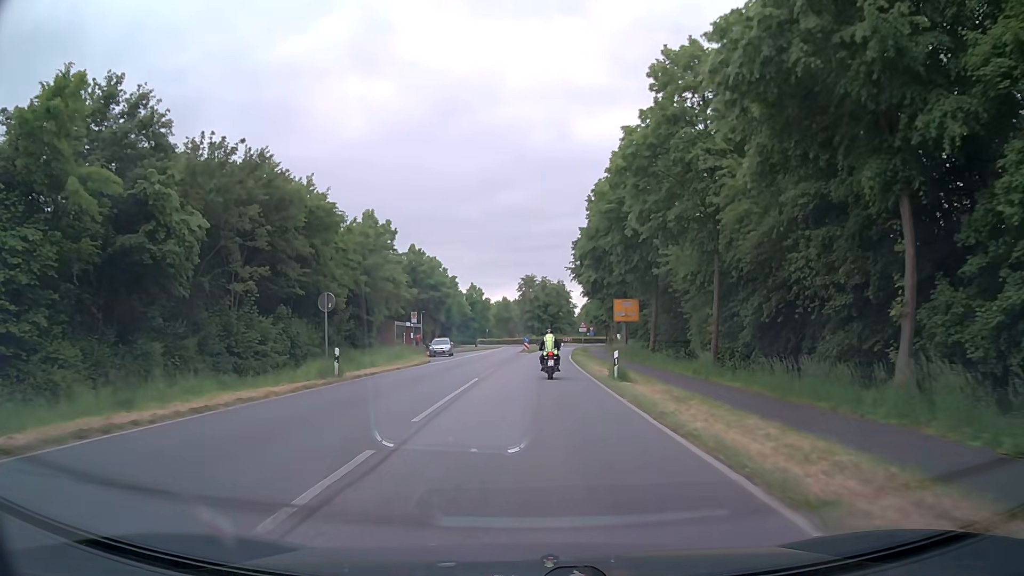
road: primary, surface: asphalt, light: Day
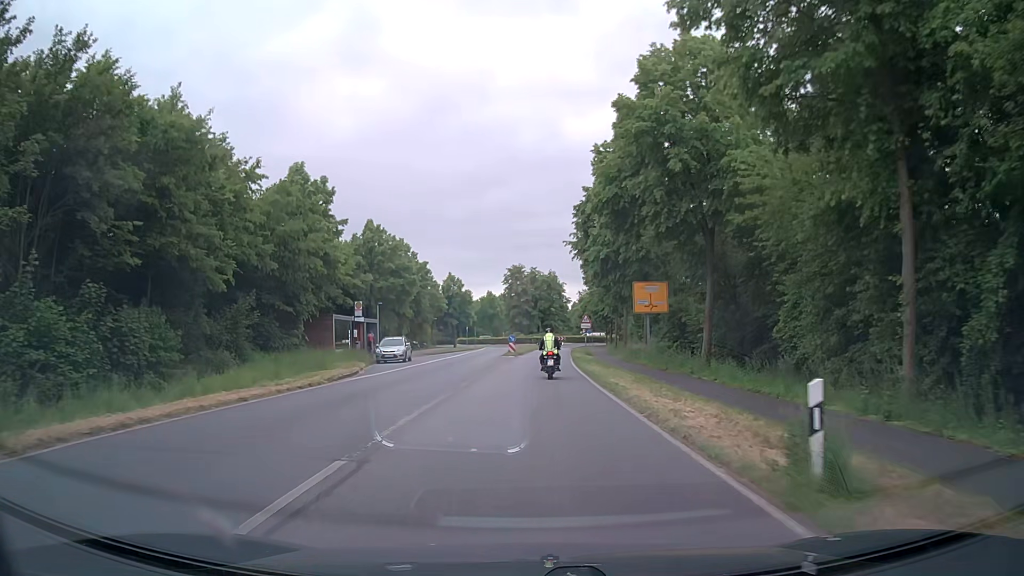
(+0.3, +15.6) m; +1°
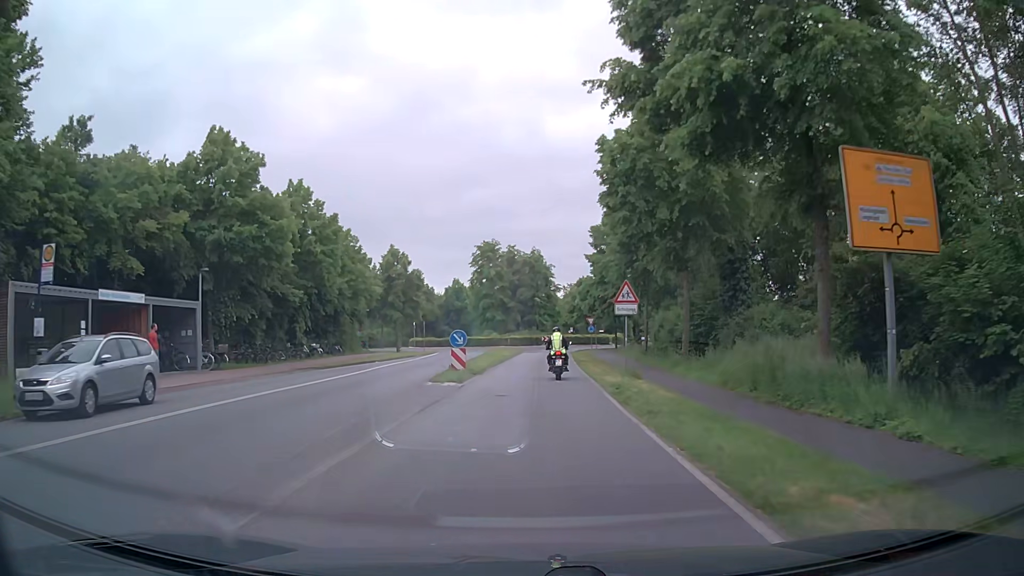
(+0.6, +28.4) m; +2°
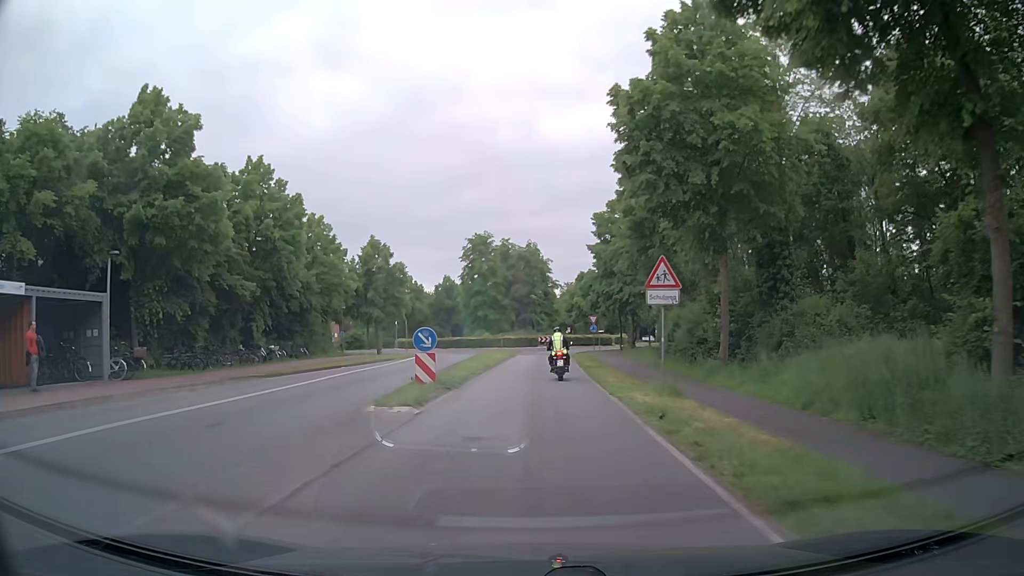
(+0.1, +6.7) m; +1°
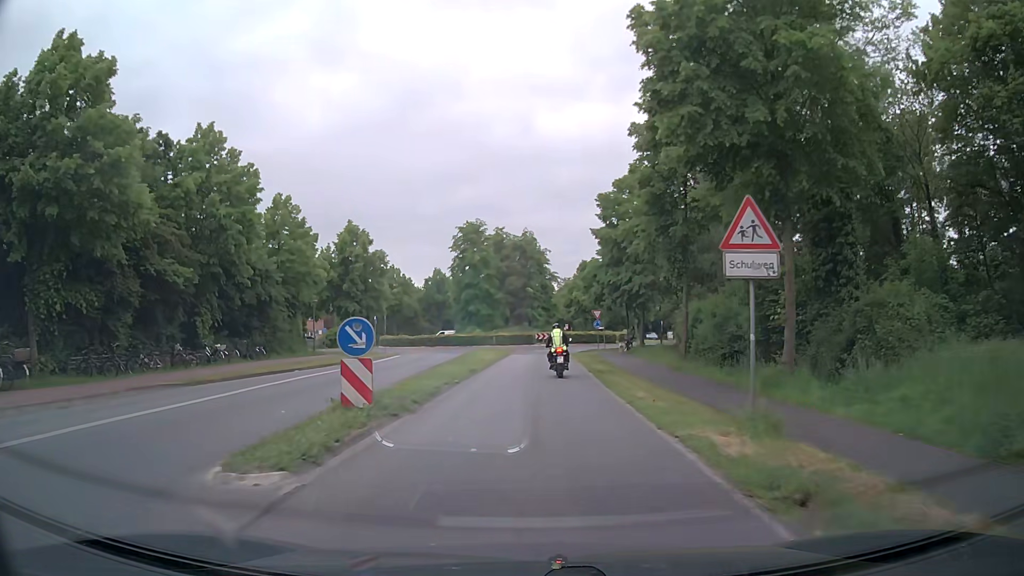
(-0.1, +6.4) m; 0°
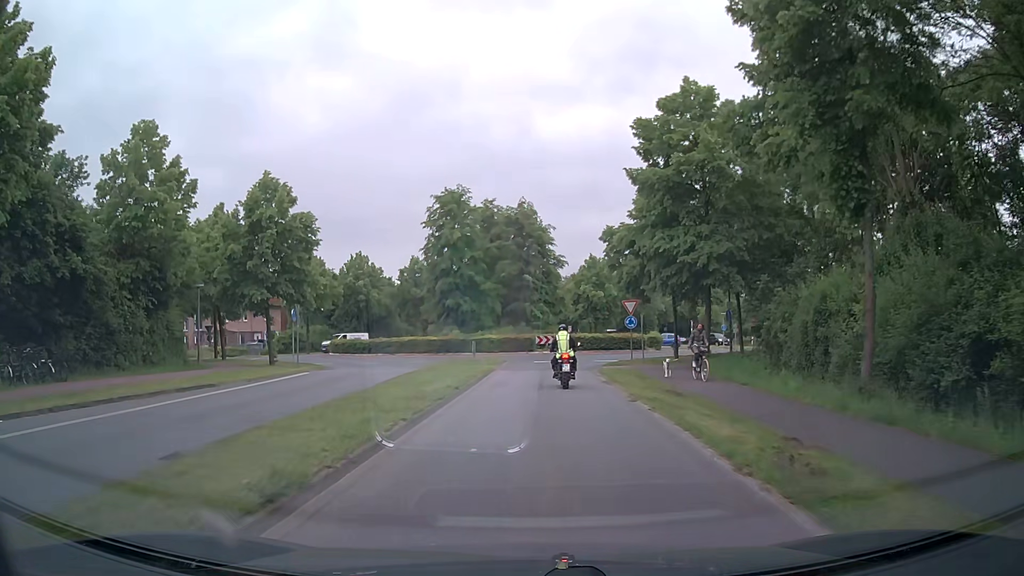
(0.0, +17.5) m; 0°
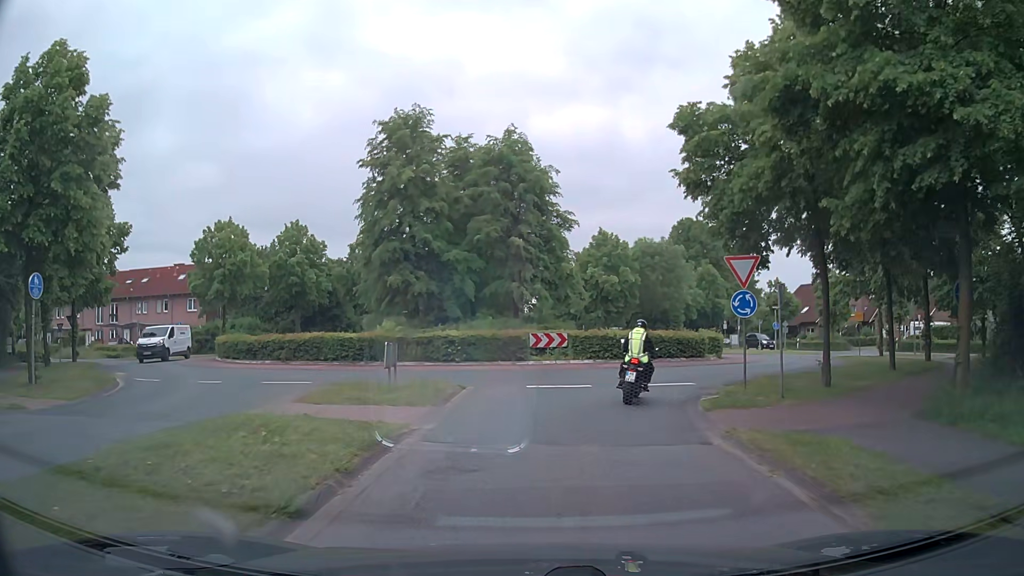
(+0.1, +18.9) m; 0°
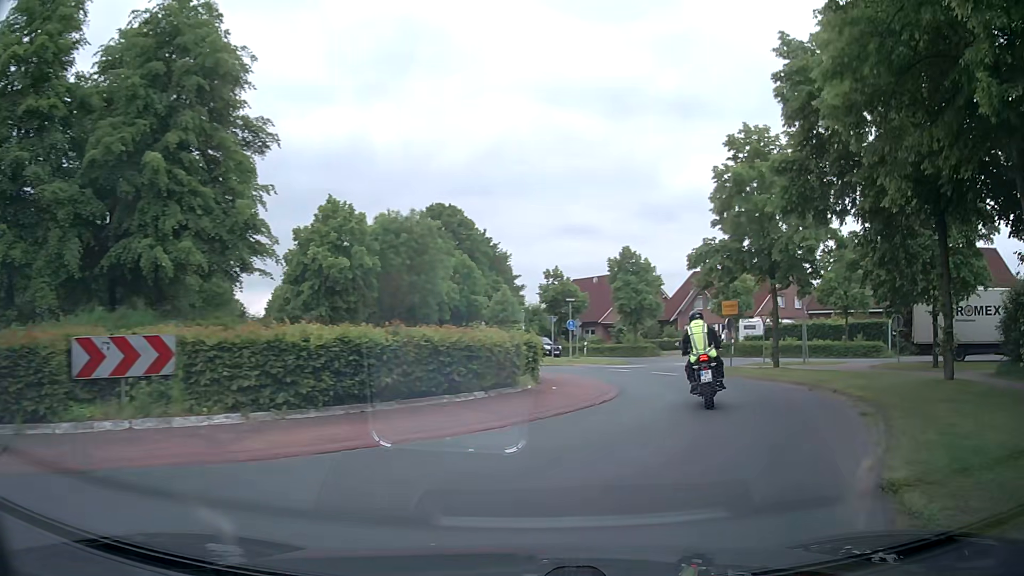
(+2.1, +16.5) m; +22°
(+2, +10) (+4, +19) (+1, +29) (-6, +35) (-14, +41) (-20, +49) (-24, +58) (-28, +68) (-31, +77) (-35, +86) m
